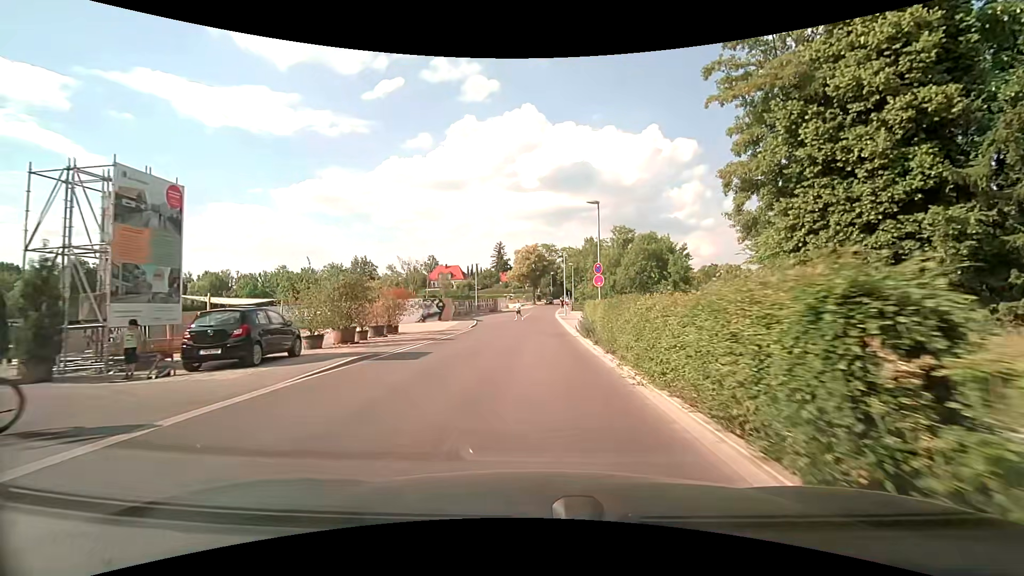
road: residential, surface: asphalt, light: Day
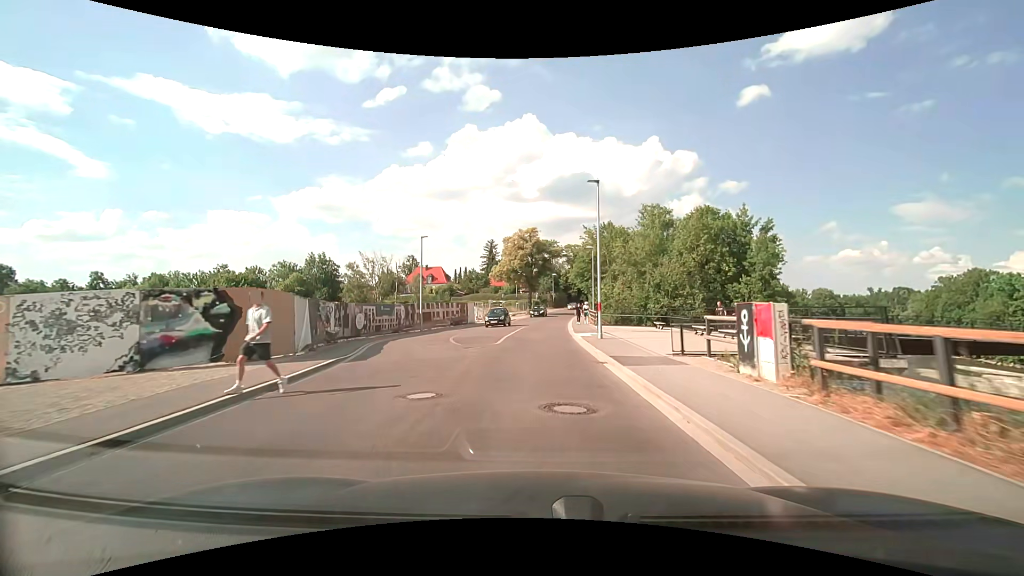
(0.0, +31.7) m; 0°
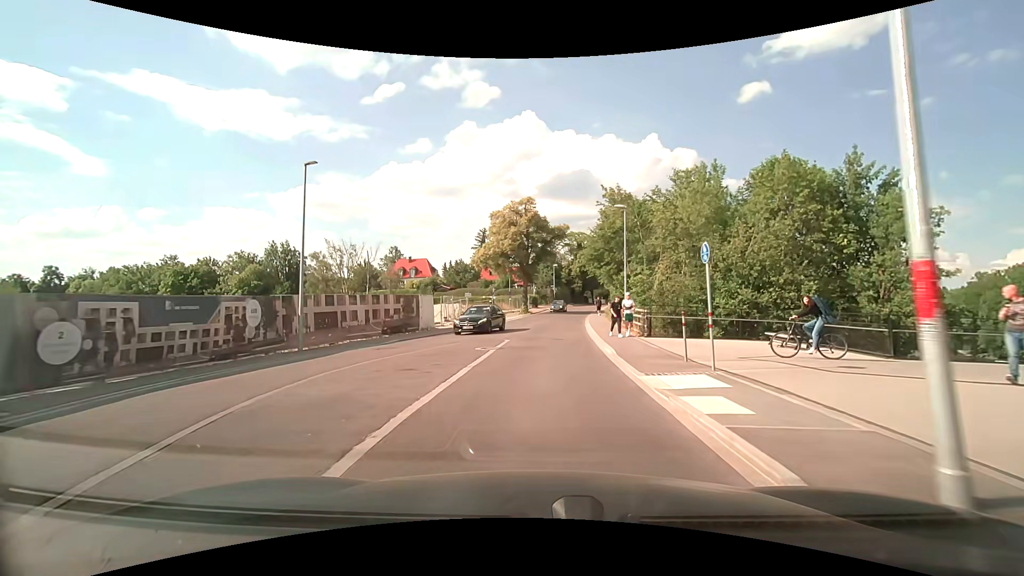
(0.0, +18.7) m; 0°
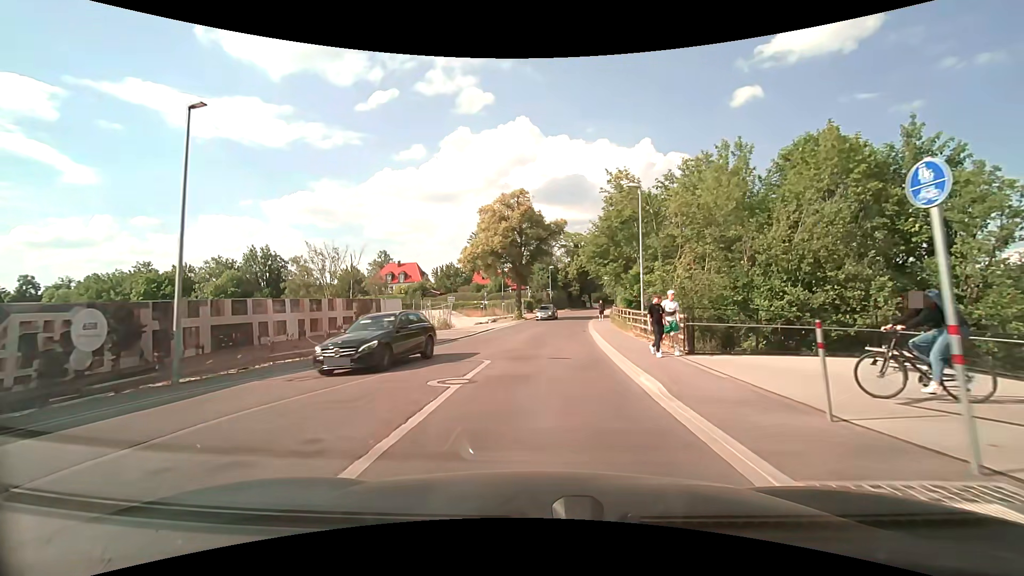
(0.0, +6.1) m; +1°
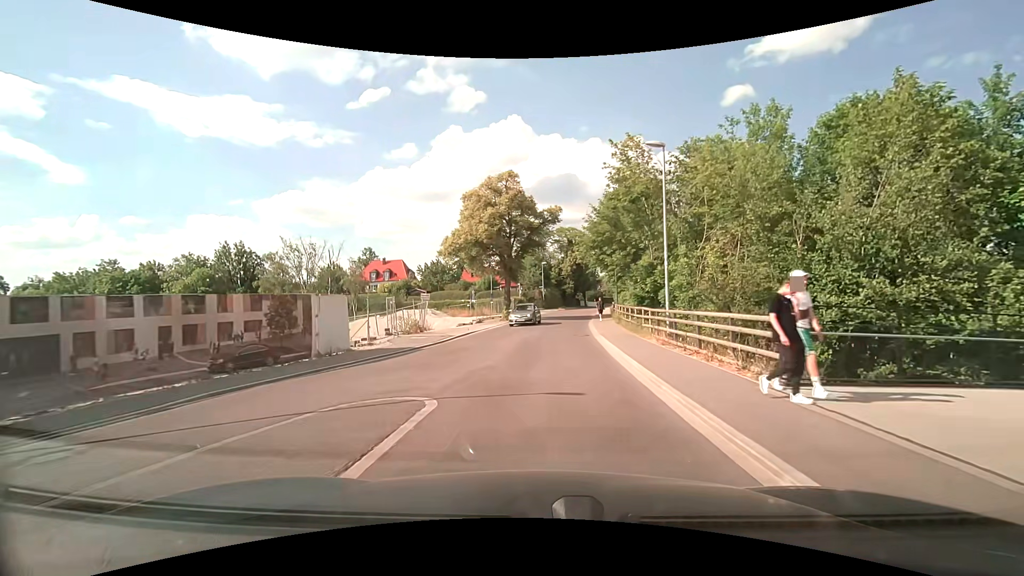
(0.0, +6.1) m; +1°
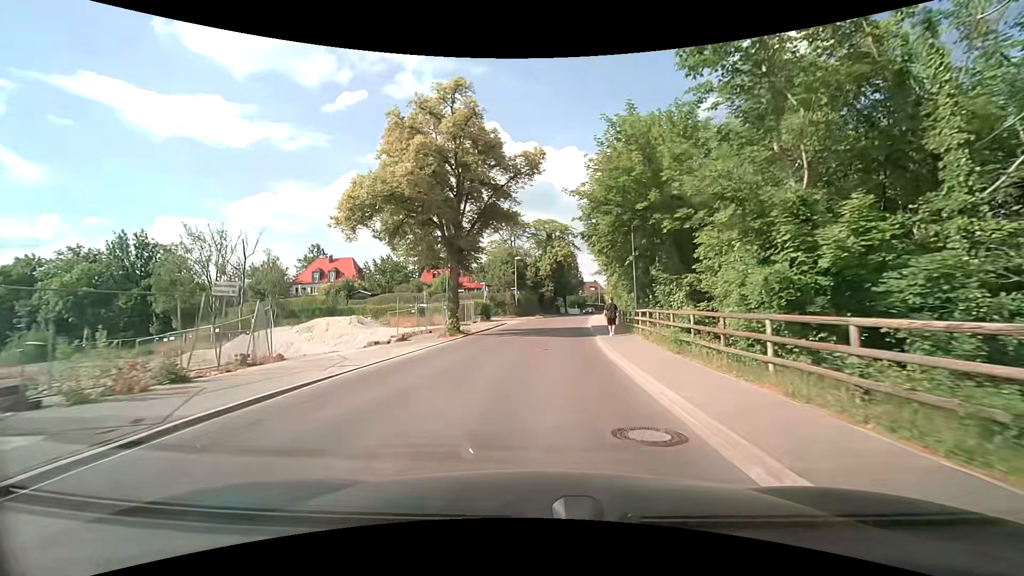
(+0.4, +17.9) m; +3°
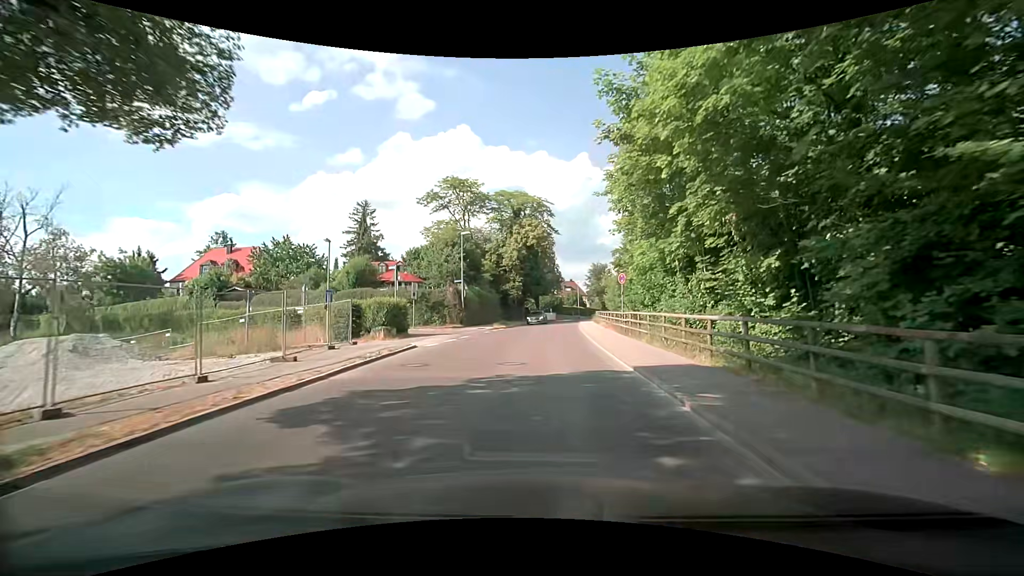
(+0.7, +24.4) m; +3°
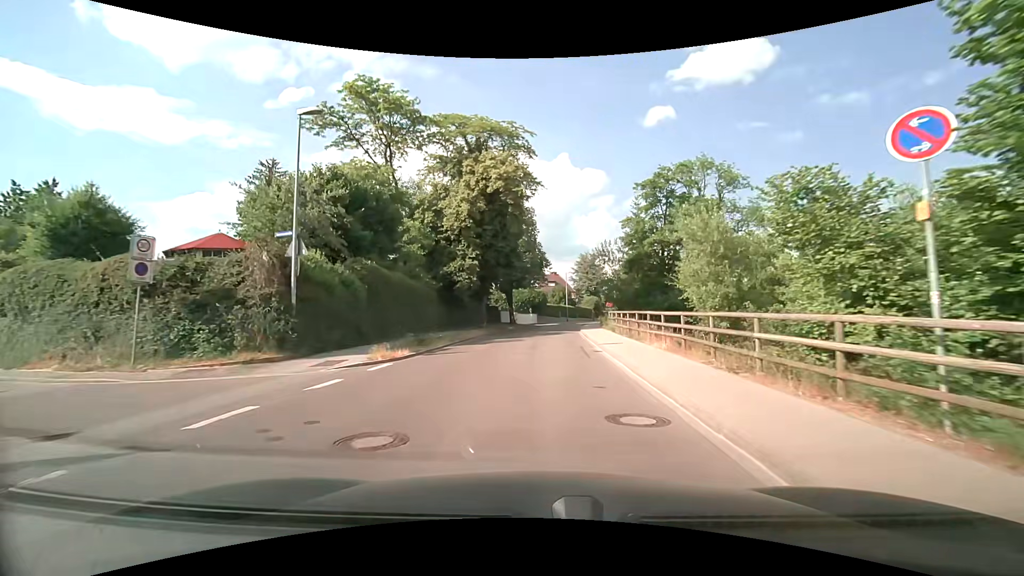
(+0.8, +25.7) m; +3°
(0, +10) (0, +20) (+1, +30) (+2, +40) (+3, +50) (+5, +60) (+8, +69) (+11, +79) (+15, +88) (+19, +97) m
